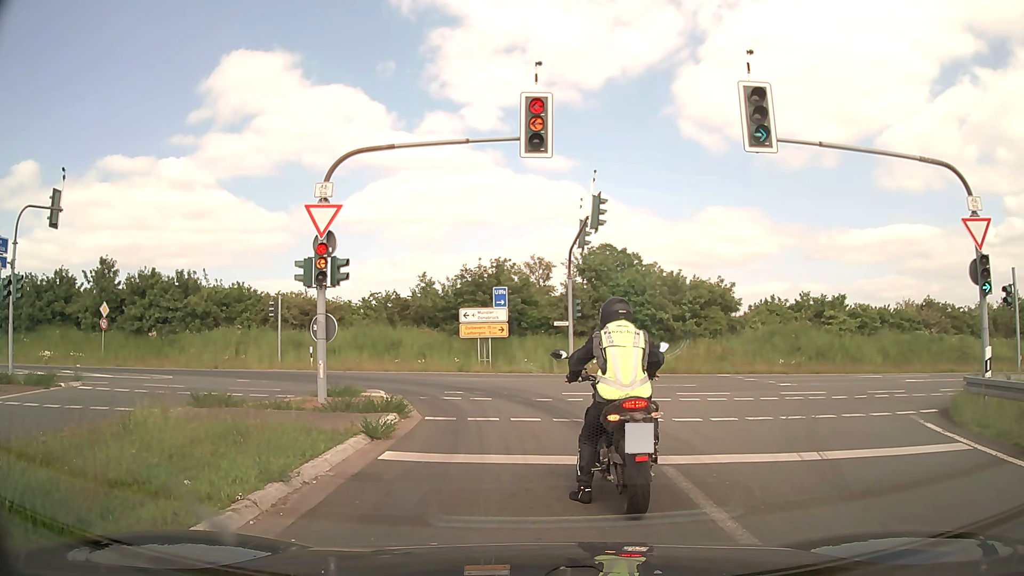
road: motorway_link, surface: asphalt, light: Day
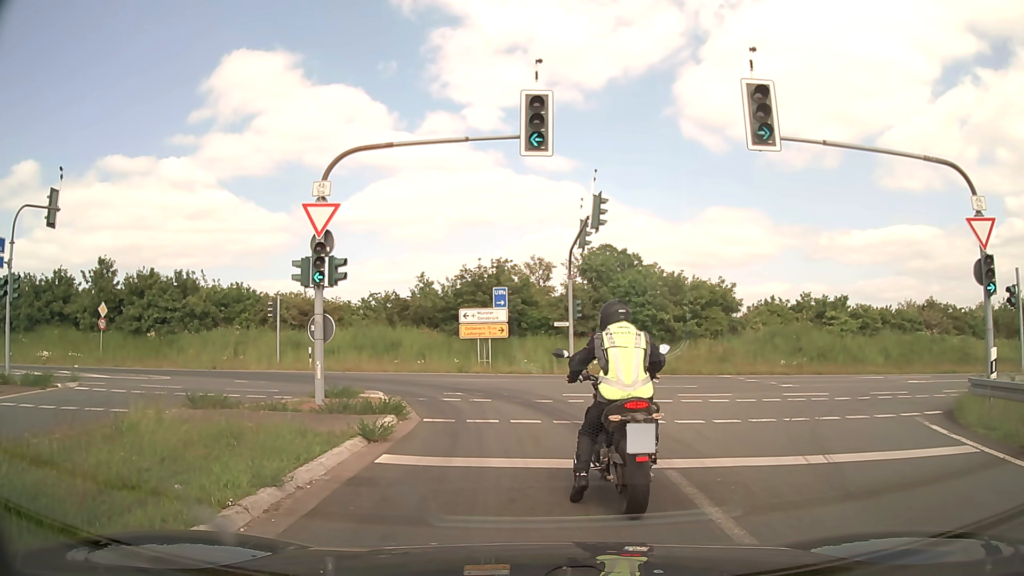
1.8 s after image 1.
(0.0, +0.2) m; 0°
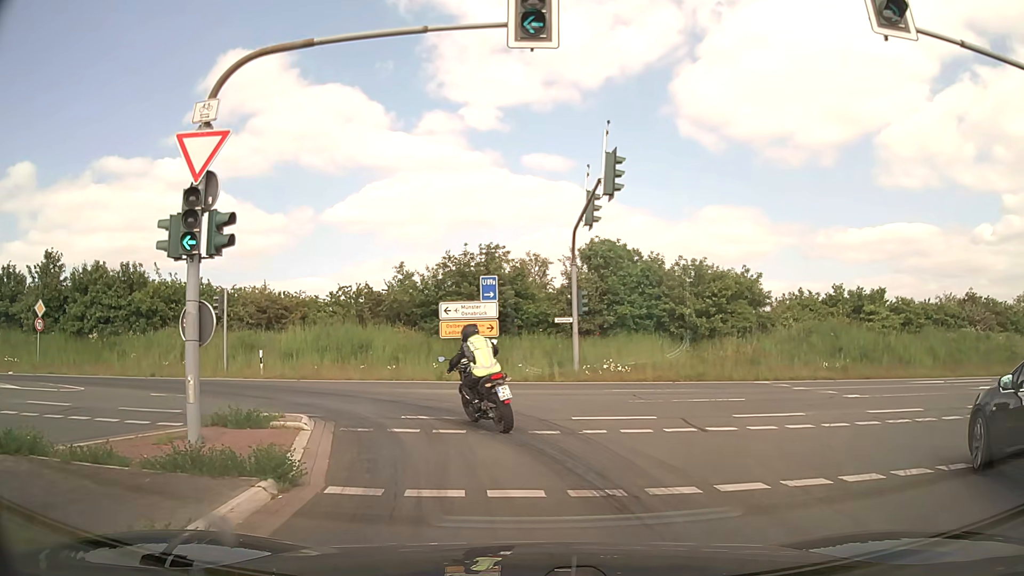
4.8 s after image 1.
(+0.1, +5.7) m; +1°
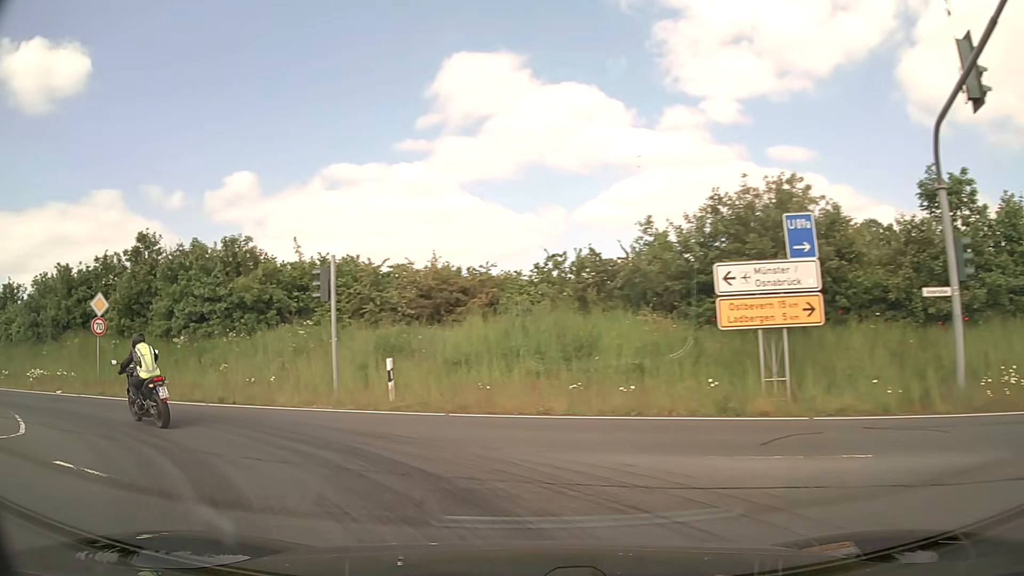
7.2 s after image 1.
(-1.2, +11.9) m; -23°
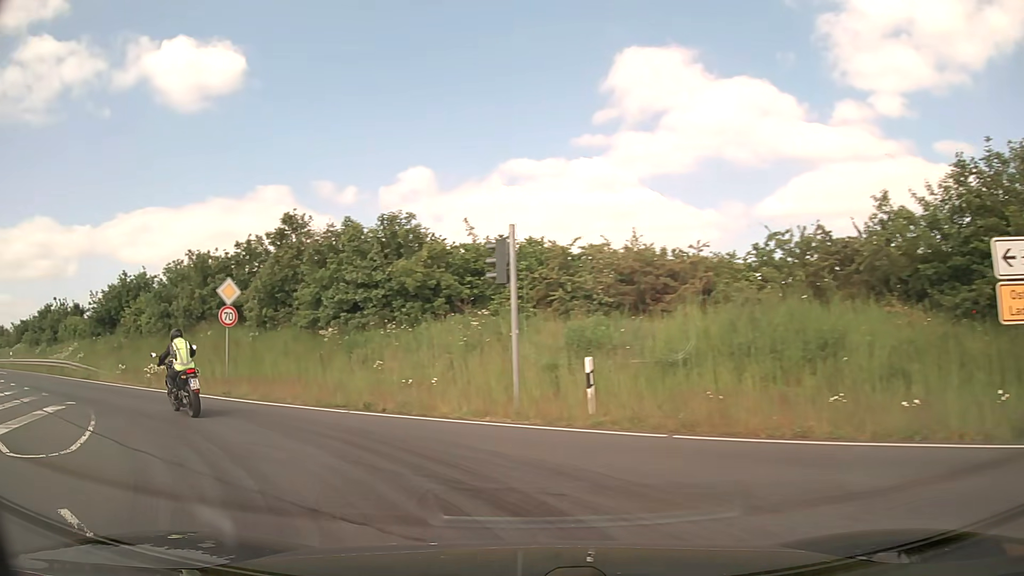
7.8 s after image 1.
(-0.4, +3.5) m; -13°
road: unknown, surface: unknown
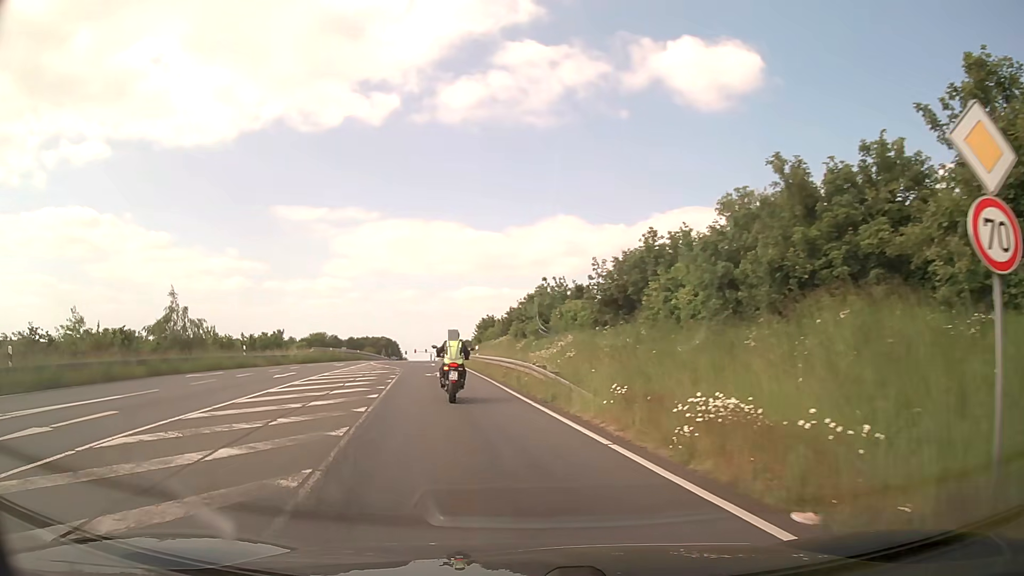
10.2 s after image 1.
(-7.4, +13.8) m; -48°
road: secondary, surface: asphalt
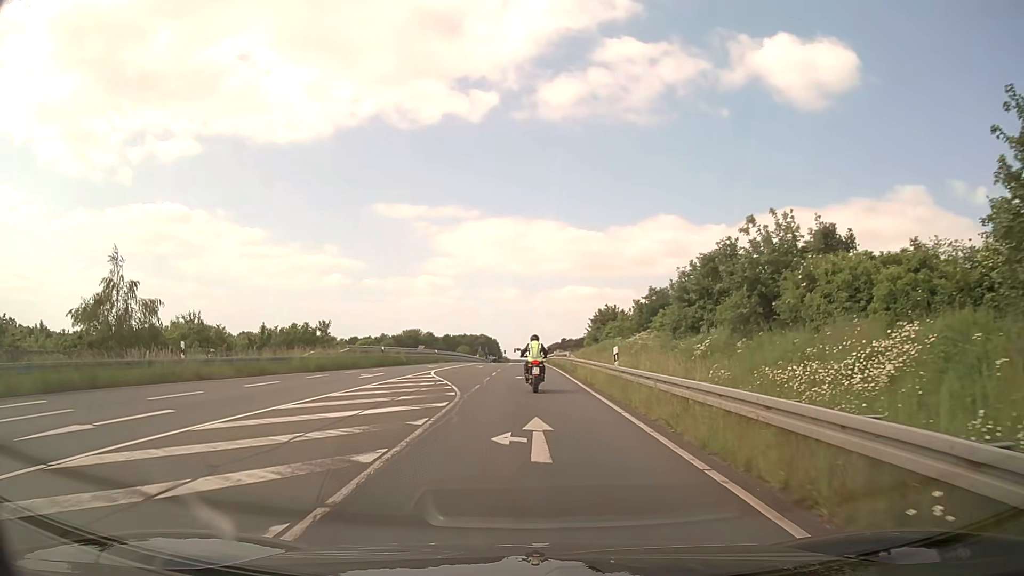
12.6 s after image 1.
(-2.4, +21.1) m; -8°
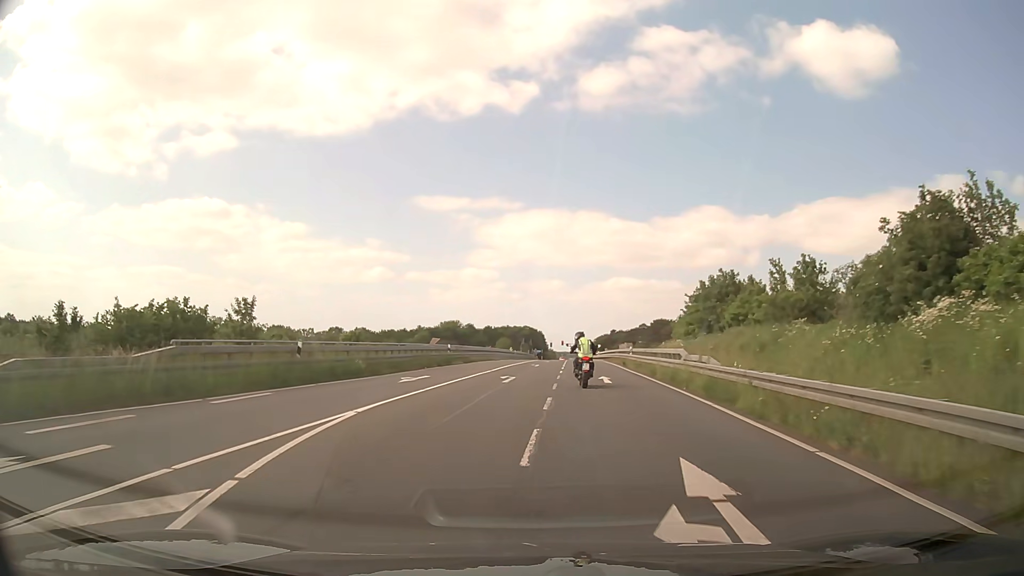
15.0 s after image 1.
(-1.0, +25.1) m; -4°
(0, +10) (0, +20) (0, +30) (+1, +40) (+1, +50) (+2, +60) (+2, +70) (+3, +80) (+3, +90) (+4, +100) m
